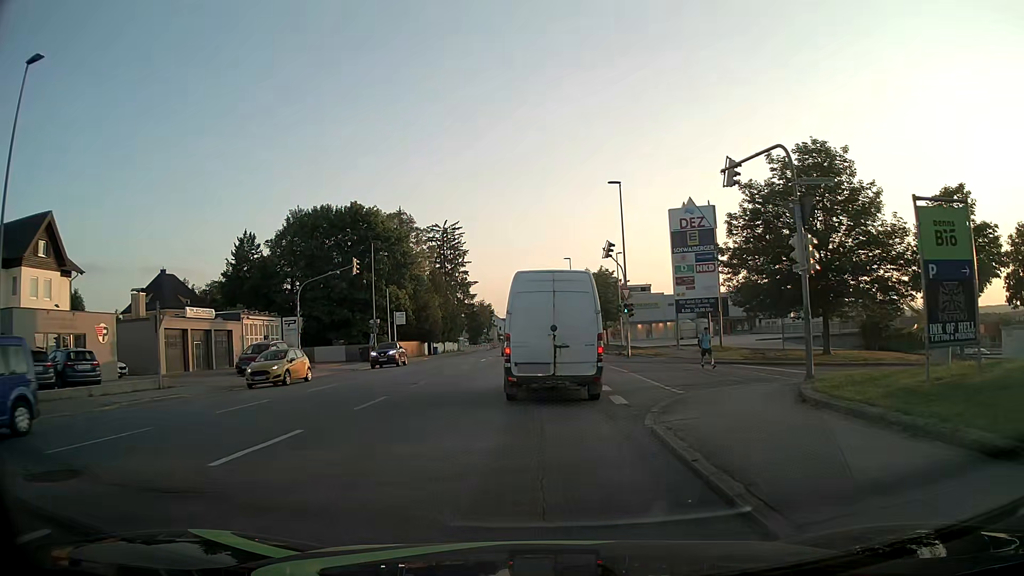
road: tertiary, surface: asphalt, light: Day
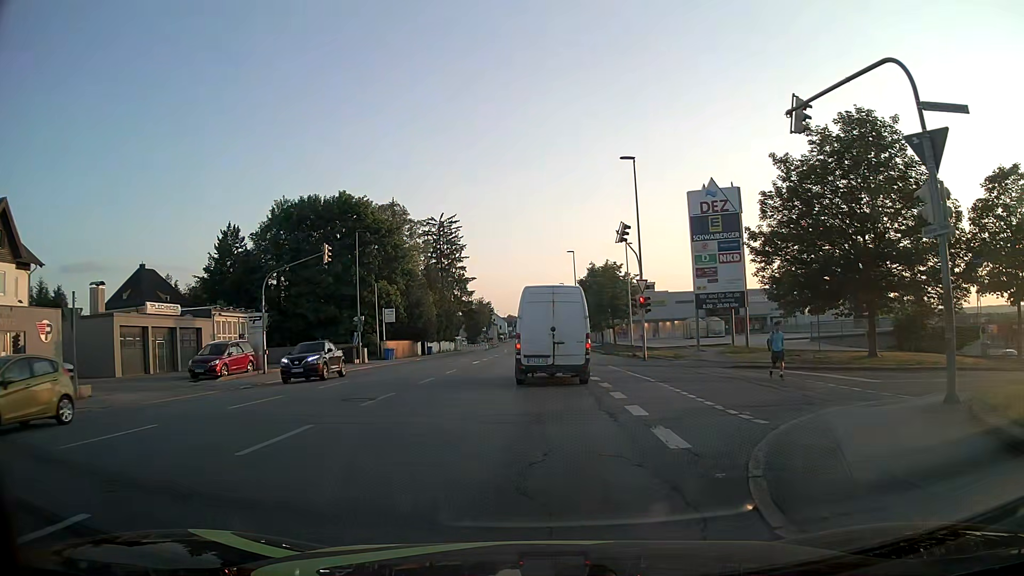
(0.0, +5.4) m; 0°
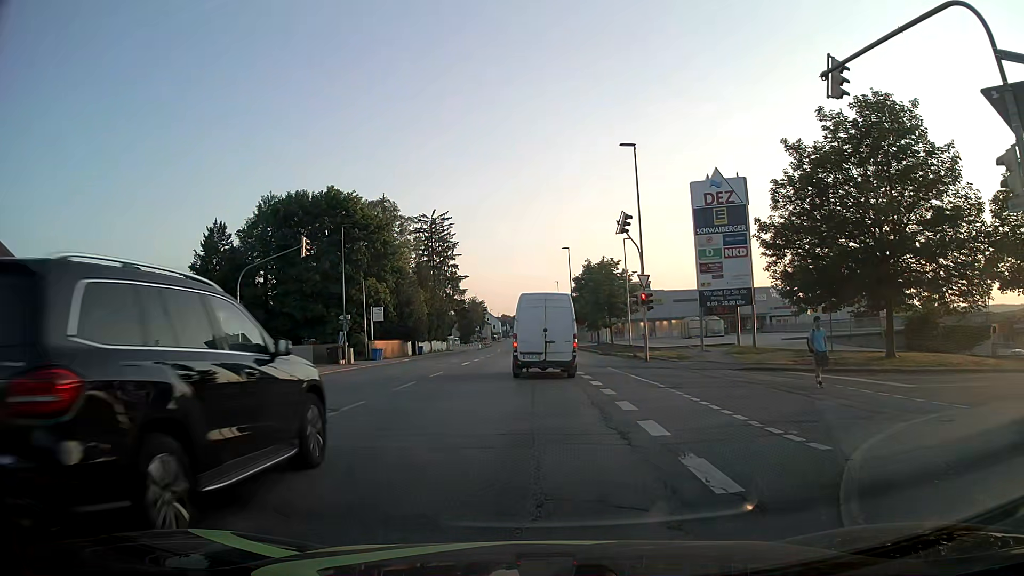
(0.0, +2.3) m; +1°
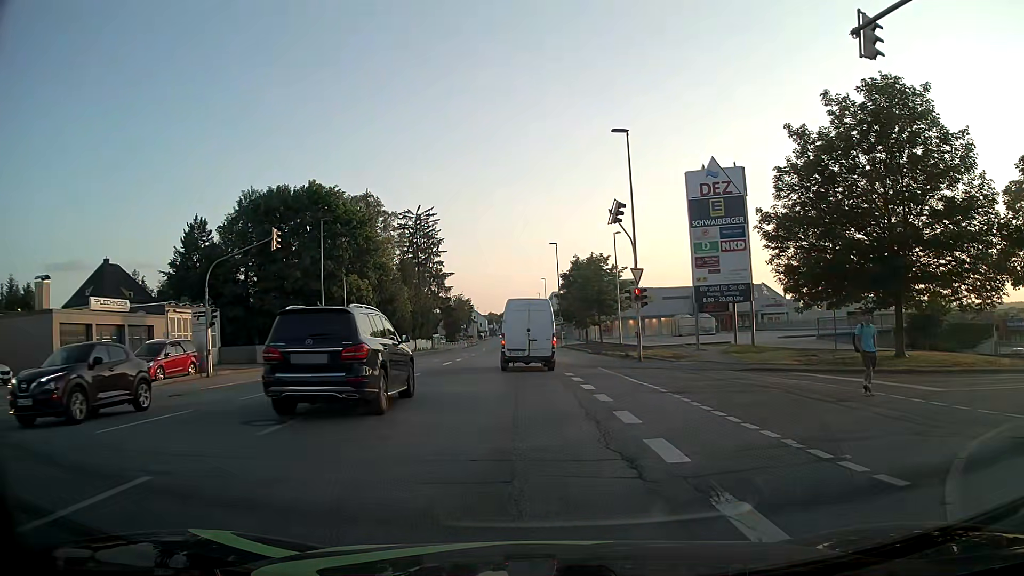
(0.0, +1.9) m; 0°
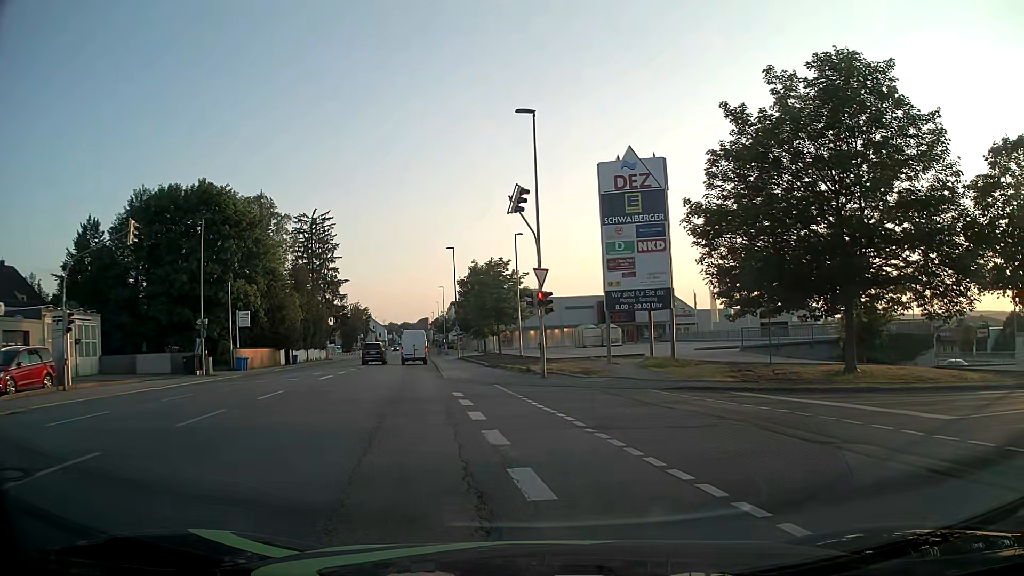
(+0.2, +3.9) m; +6°
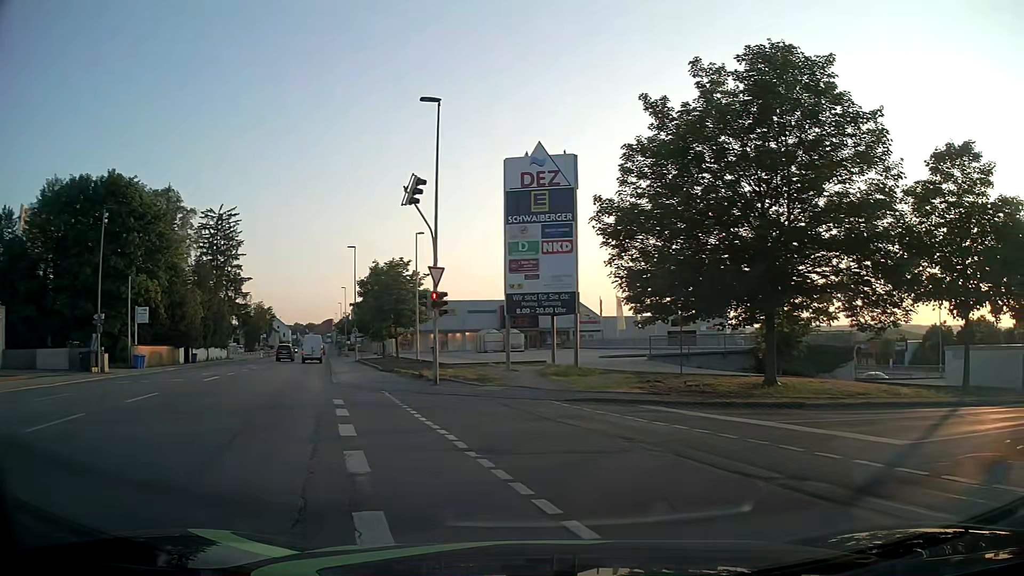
(+0.2, +1.9) m; +8°
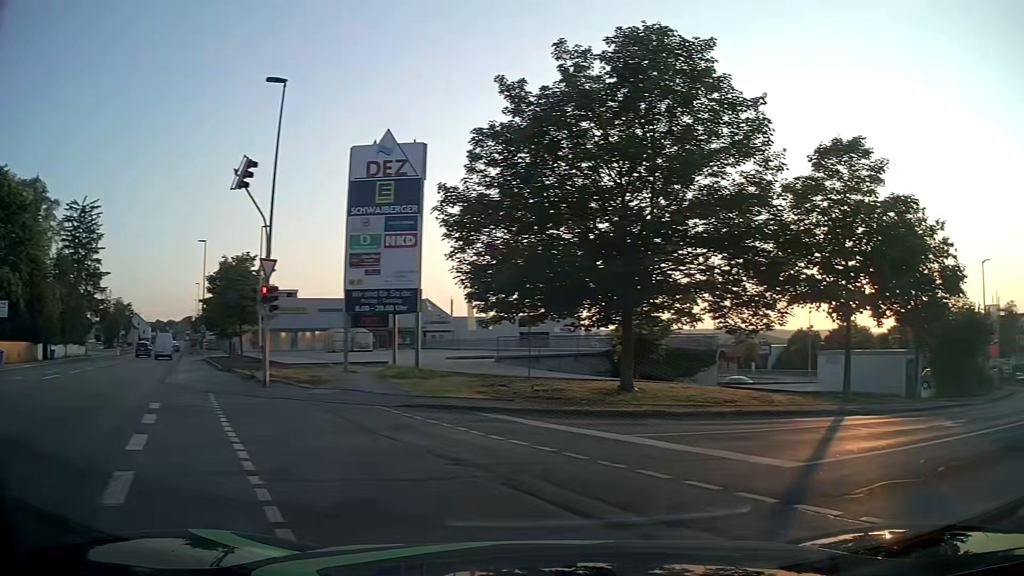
(+0.3, +1.9) m; +14°
